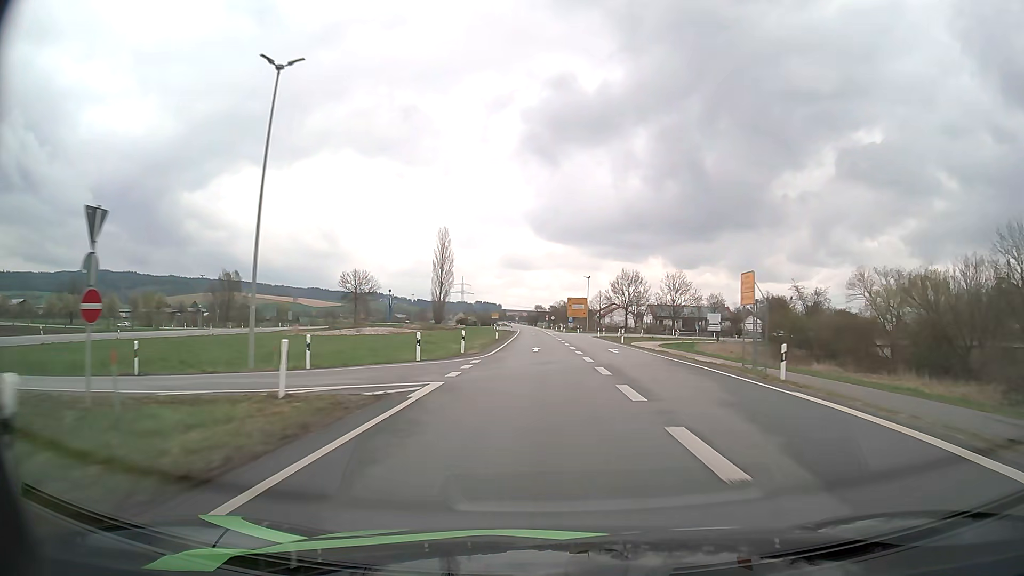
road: primary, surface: asphalt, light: Day
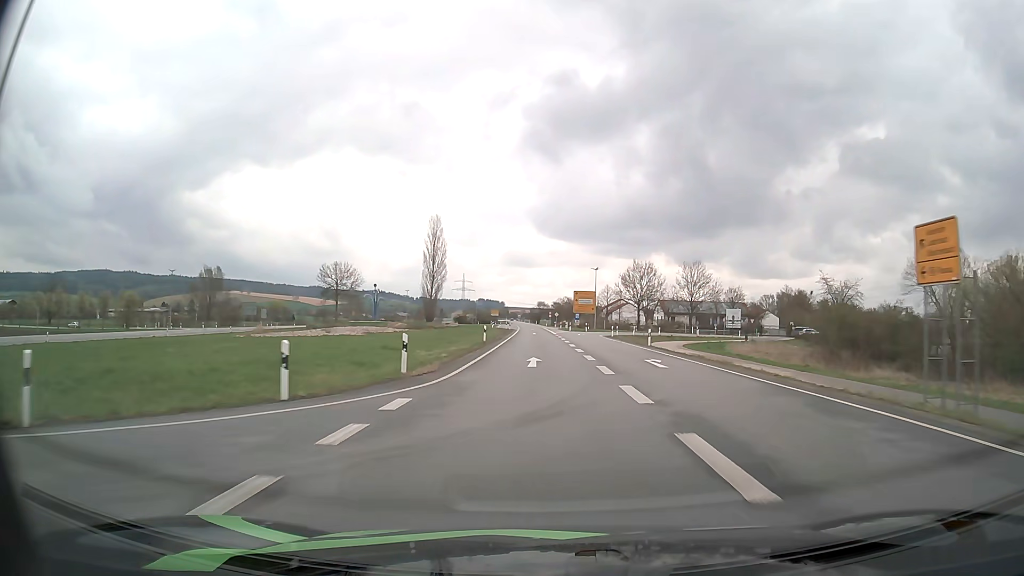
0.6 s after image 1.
(0.0, +12.8) m; 0°
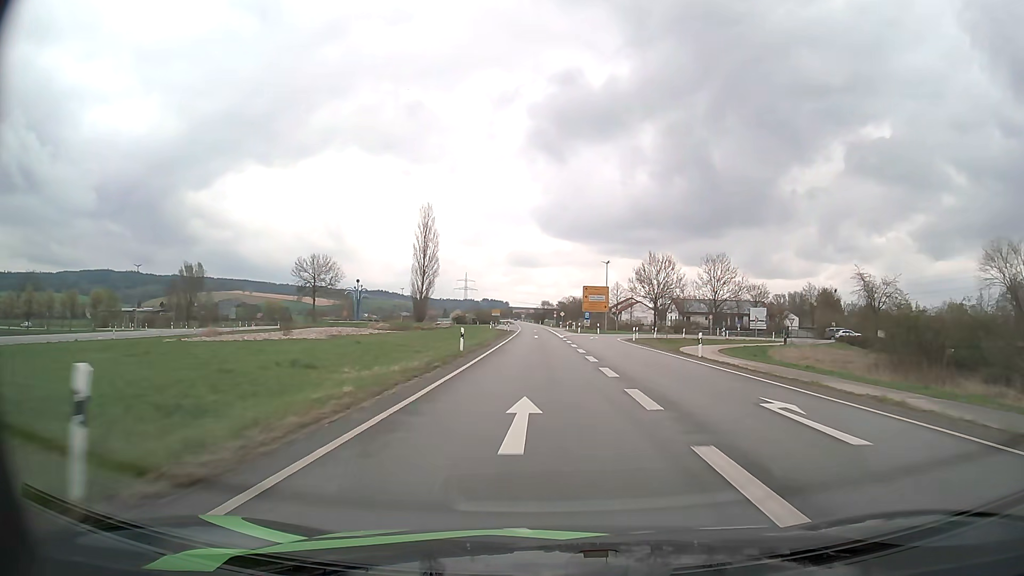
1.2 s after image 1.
(-0.1, +12.9) m; -1°
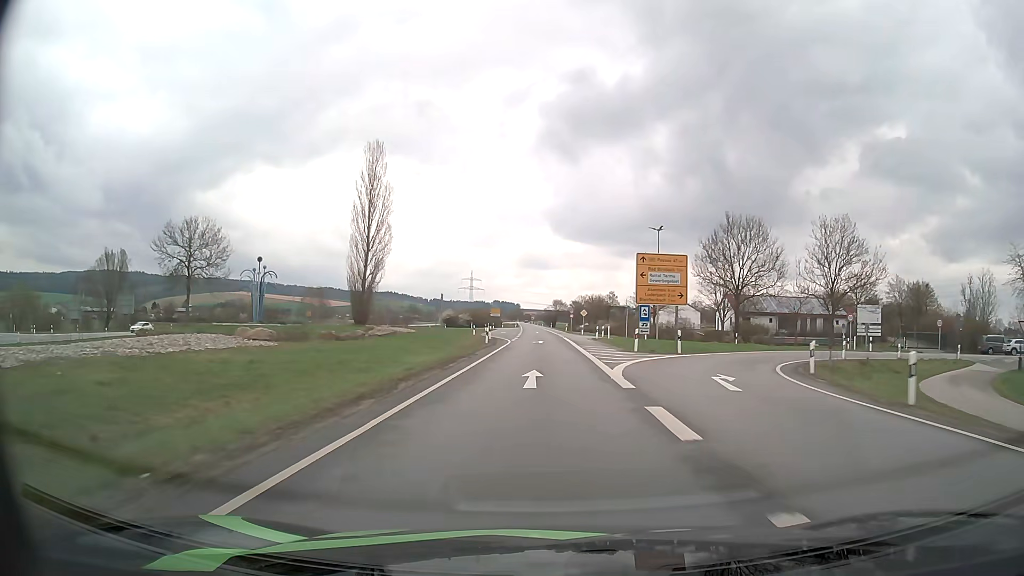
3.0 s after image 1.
(-0.2, +38.5) m; -1°
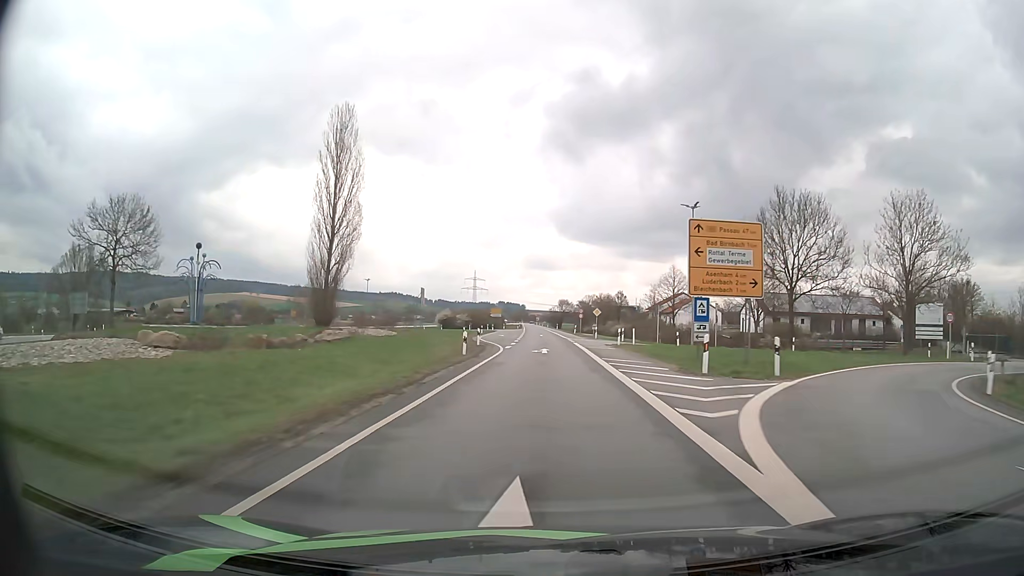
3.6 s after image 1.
(0.0, +12.8) m; 0°
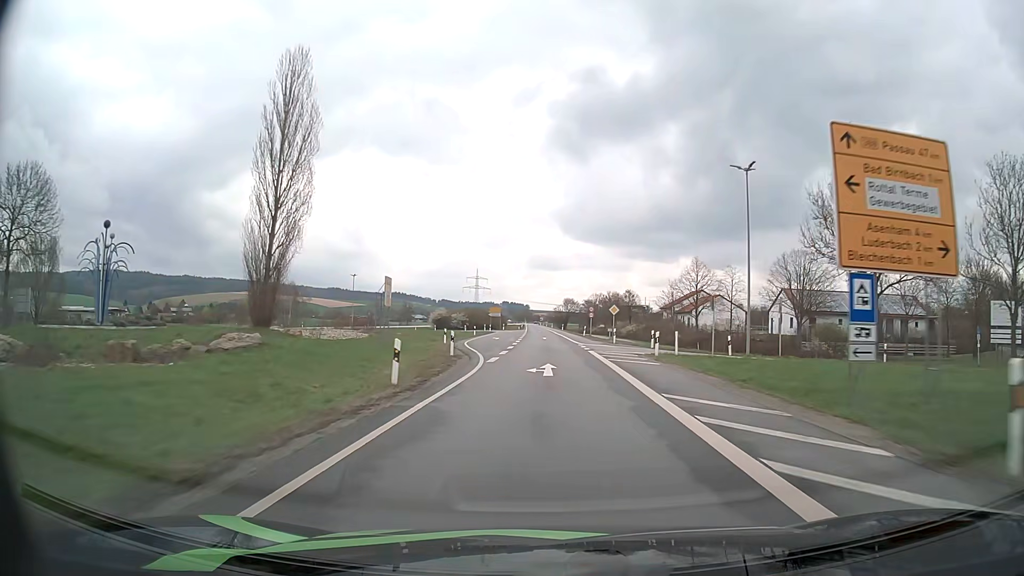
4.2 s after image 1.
(-0.1, +12.8) m; 0°
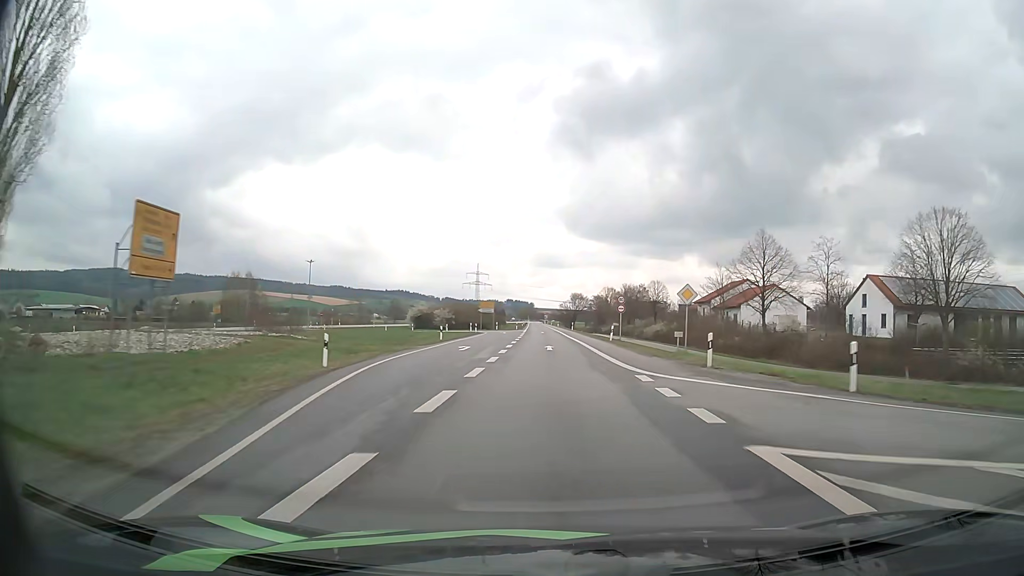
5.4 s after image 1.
(-0.1, +25.7) m; 0°
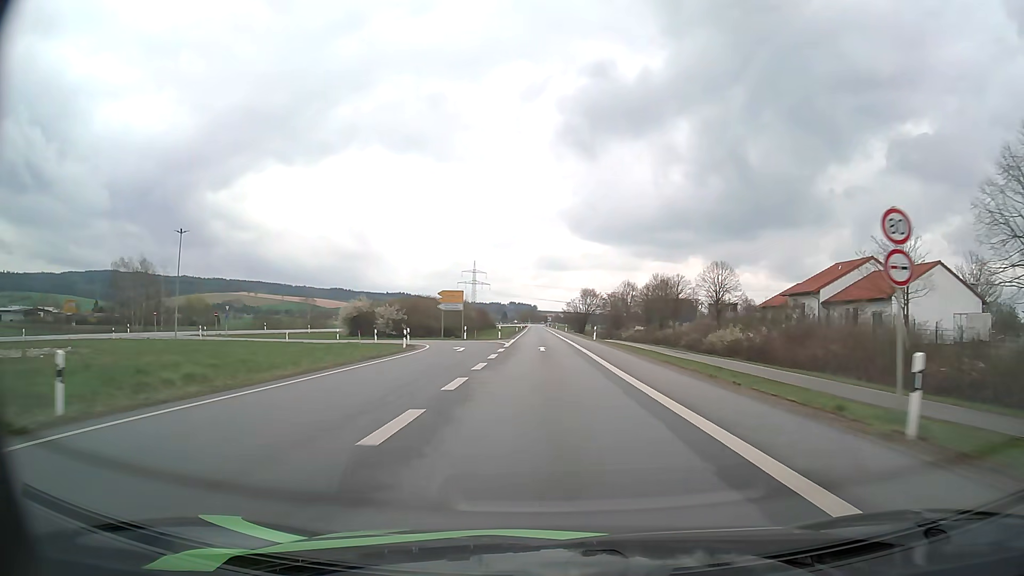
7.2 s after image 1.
(-0.1, +38.5) m; 0°
(0, +10) (0, +20) (0, +30) (0, +40) (0, +50) (0, +60) (-1, +70) (-1, +80) (-1, +90) (-1, +100) m
